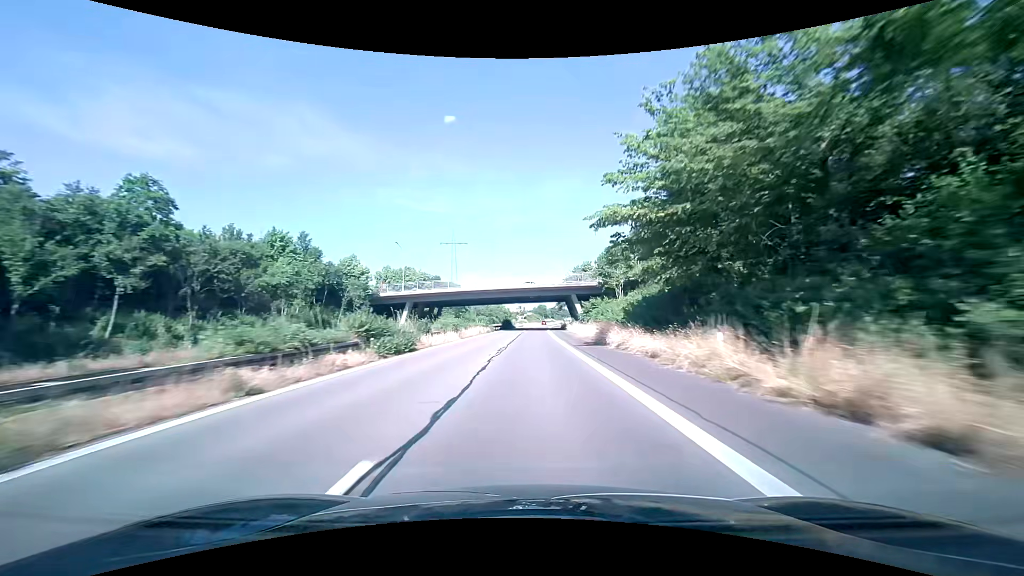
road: trunk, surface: asphalt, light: Day
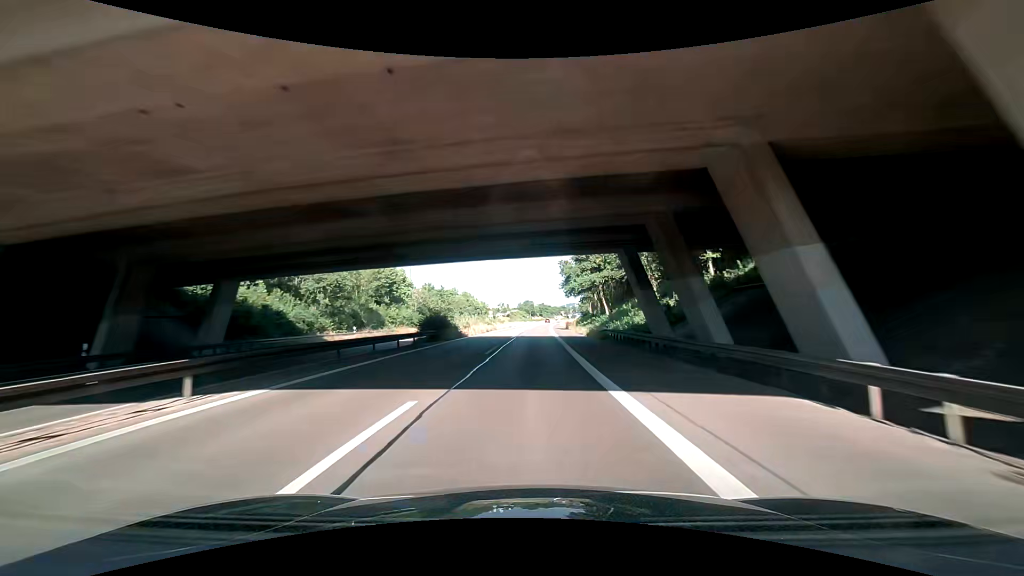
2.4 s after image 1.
(+1.3, +68.6) m; +1°
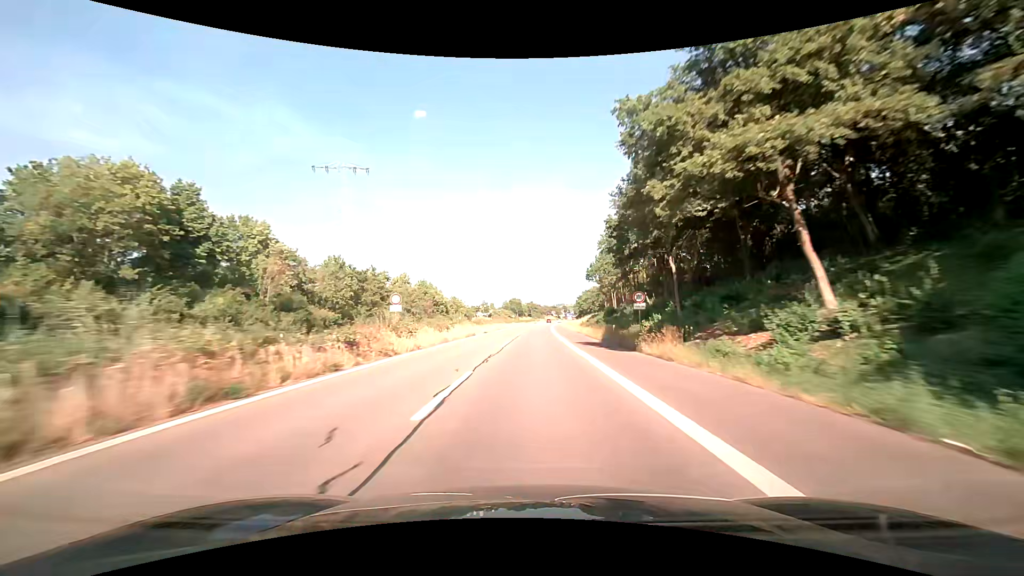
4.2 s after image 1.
(+0.1, +49.4) m; +2°
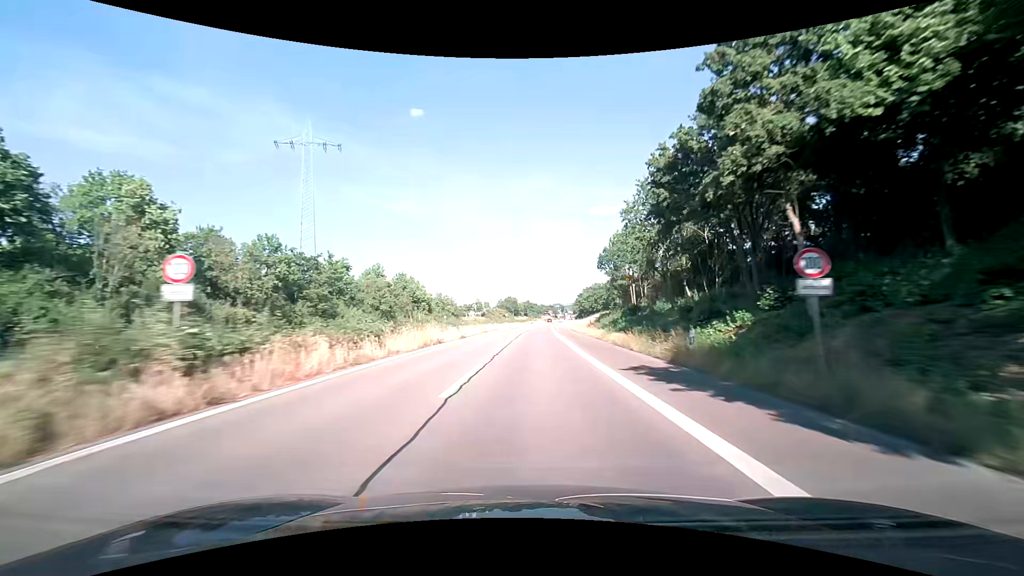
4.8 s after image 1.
(+0.1, +16.0) m; 0°
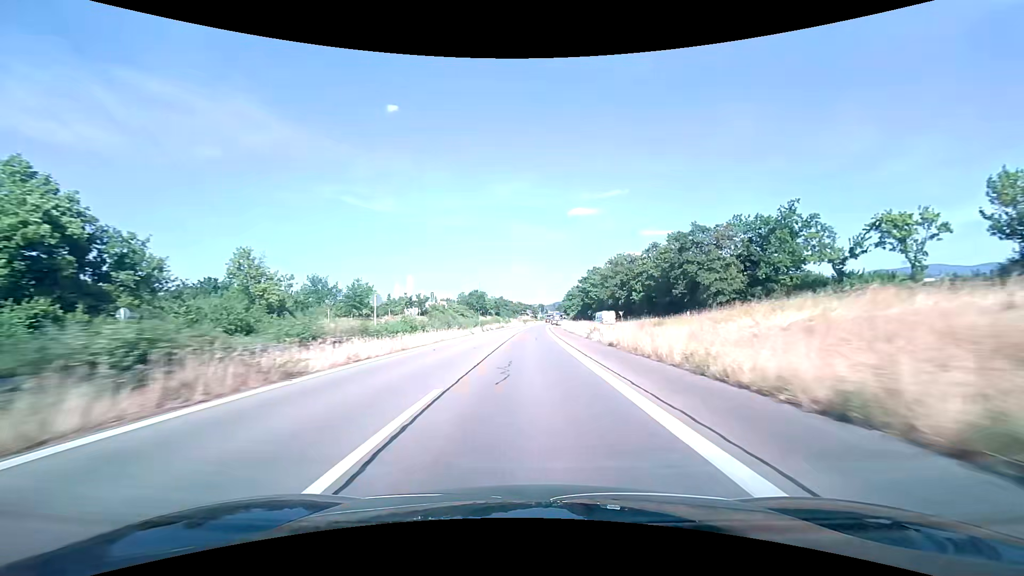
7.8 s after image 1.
(+2.0, +76.9) m; +3°
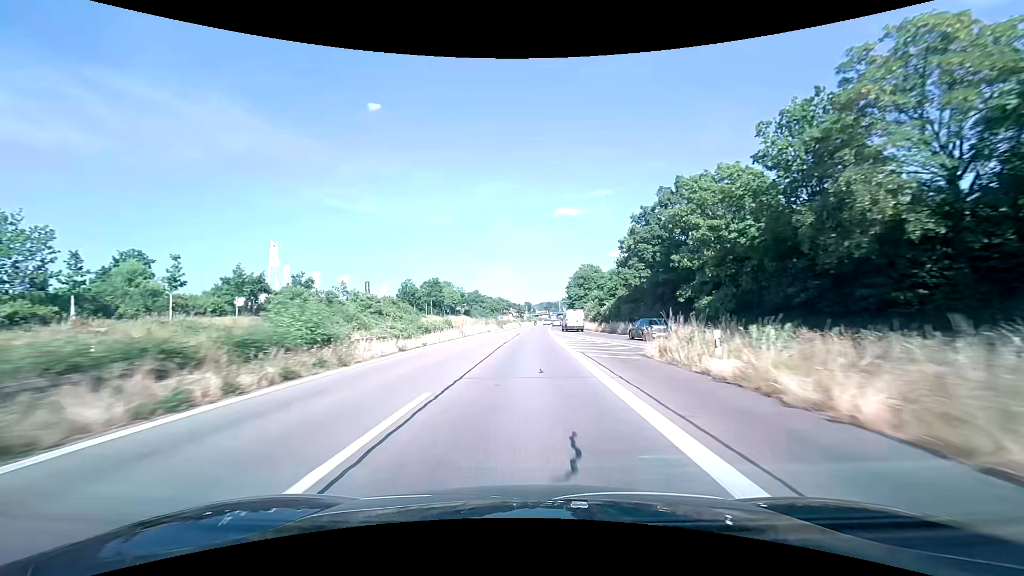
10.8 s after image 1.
(+1.2, +71.8) m; +2°
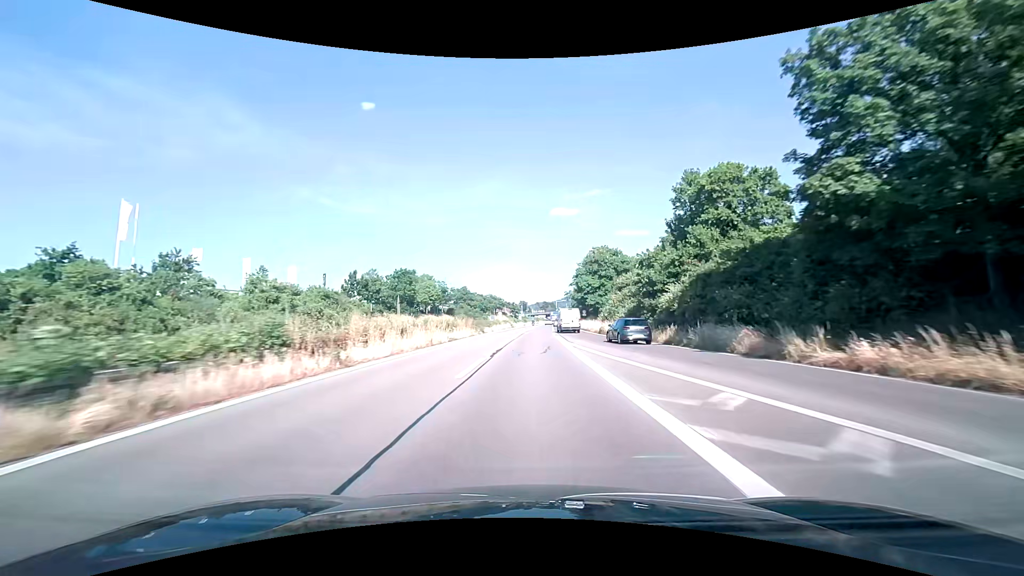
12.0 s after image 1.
(+0.1, +27.1) m; 0°
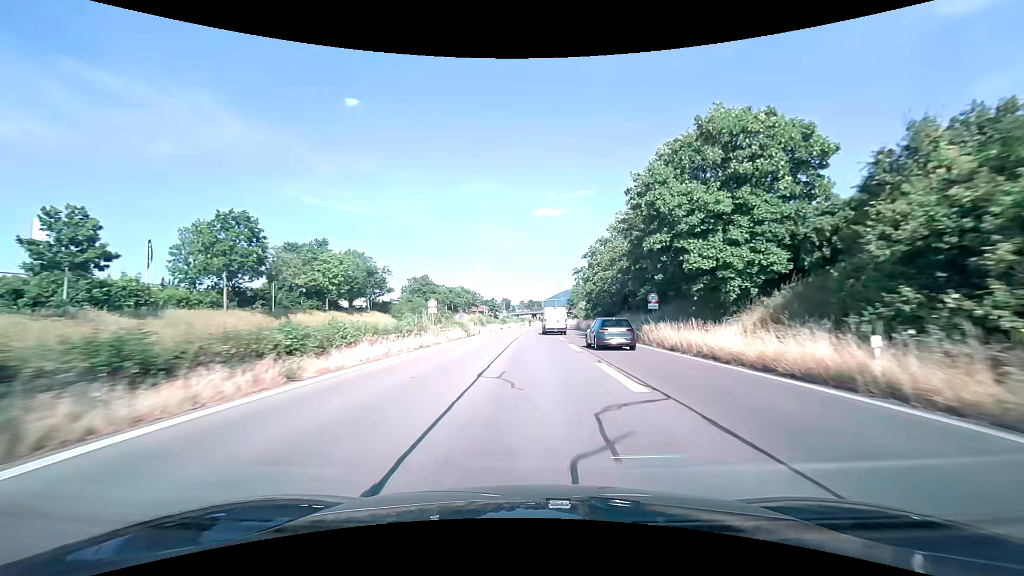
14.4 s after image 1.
(+0.8, +51.3) m; +2°
(0, +10) (0, +20) (0, +30) (+1, +40) (+1, +50) (+1, +60) (+2, +70) (+2, +80) (+3, +90) (+3, +100) m
